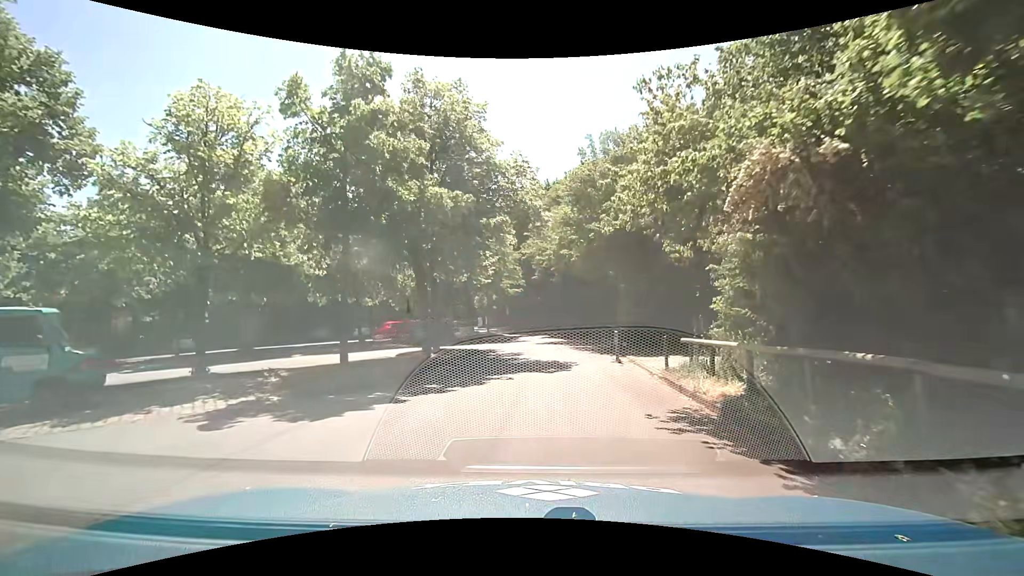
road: residential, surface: asphalt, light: Day
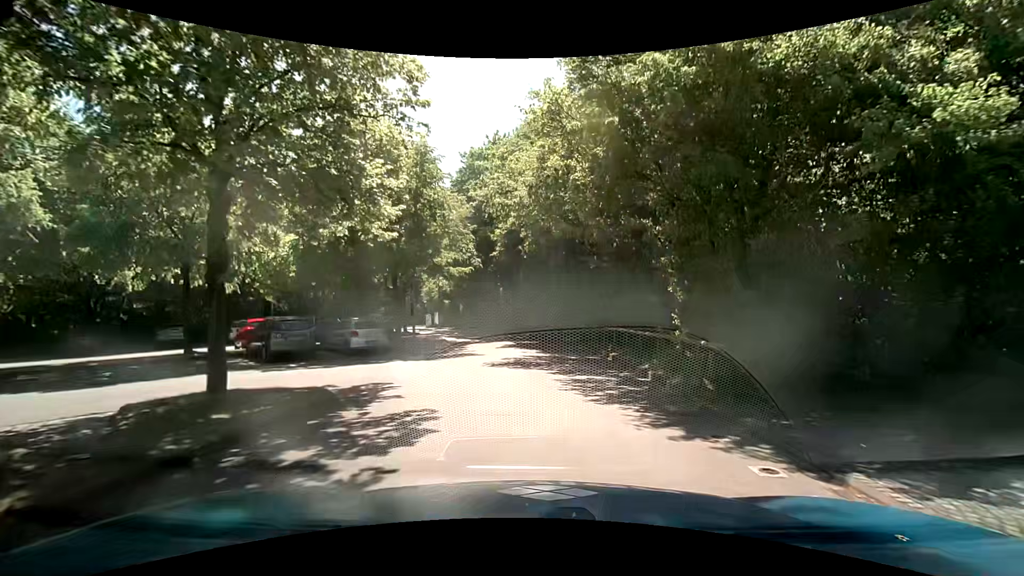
(+0.5, +14.1) m; +5°
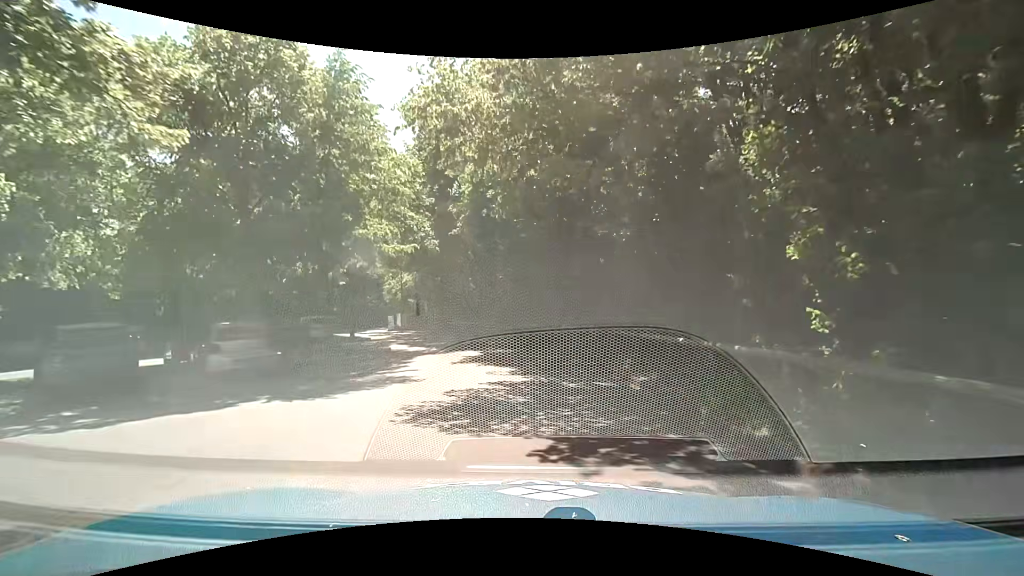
(+0.2, +7.3) m; +3°
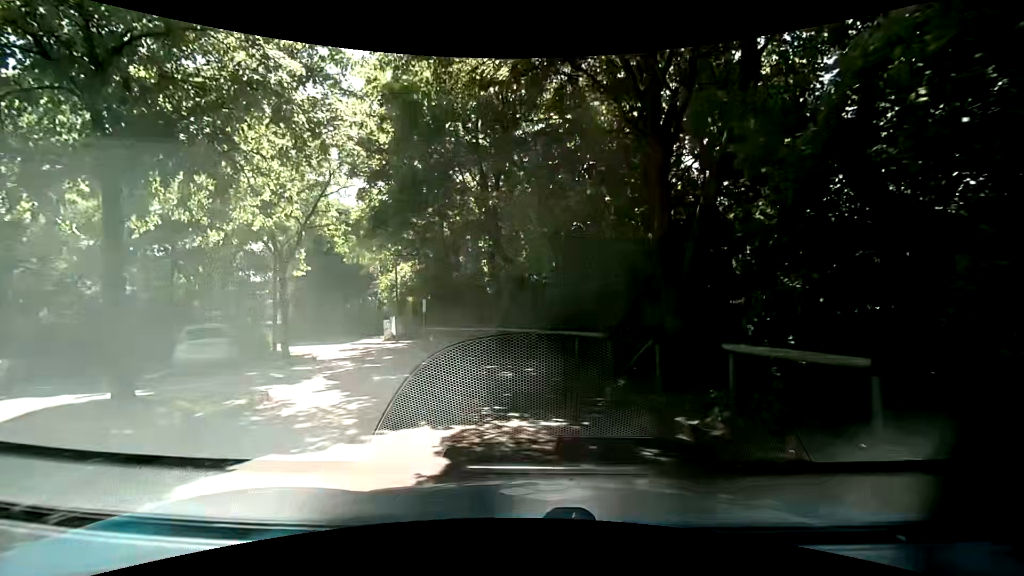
(-0.5, +13.4) m; -4°
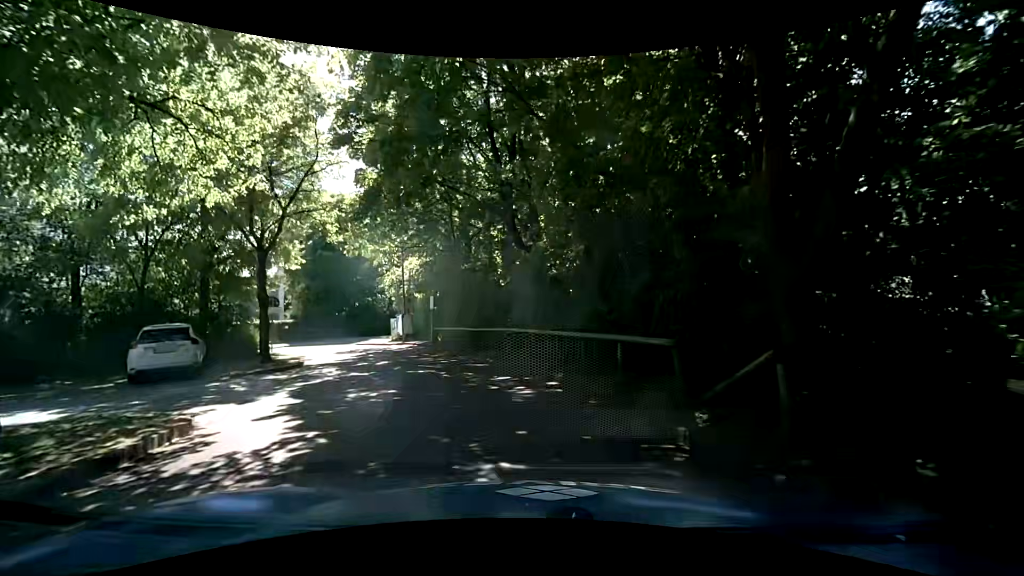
(-0.1, +3.1) m; -1°
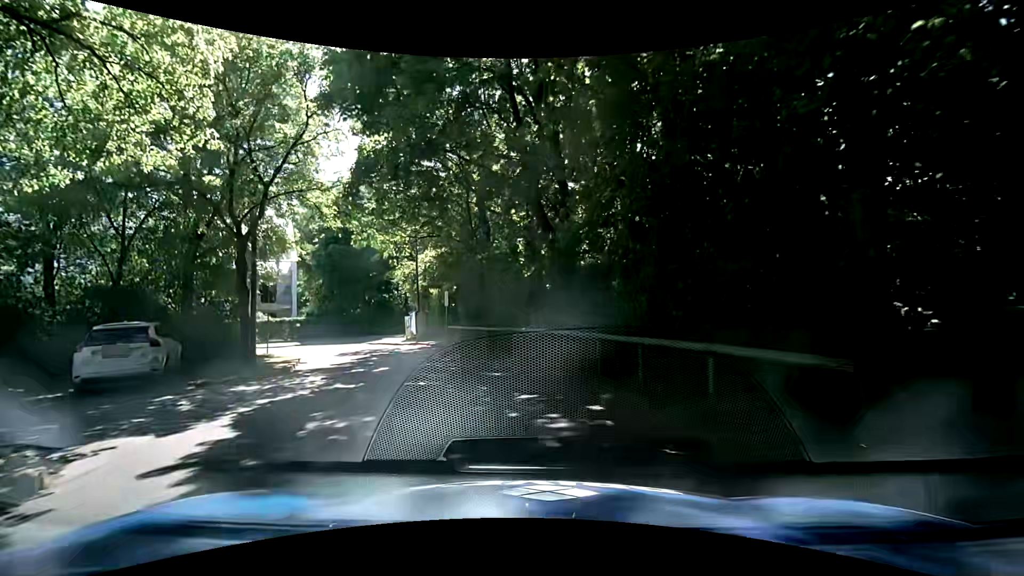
(-0.1, +2.9) m; 0°
